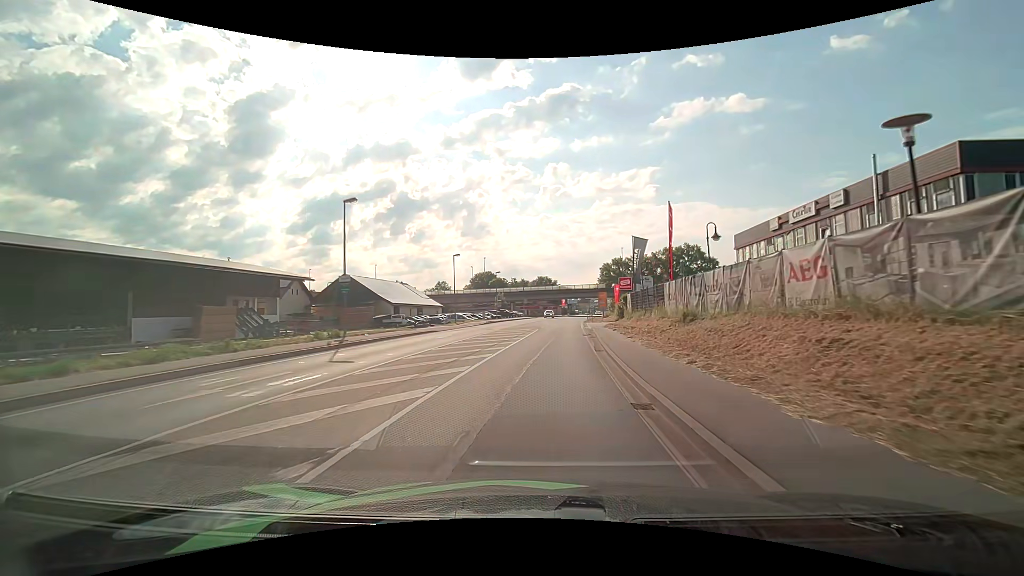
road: primary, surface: asphalt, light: Day
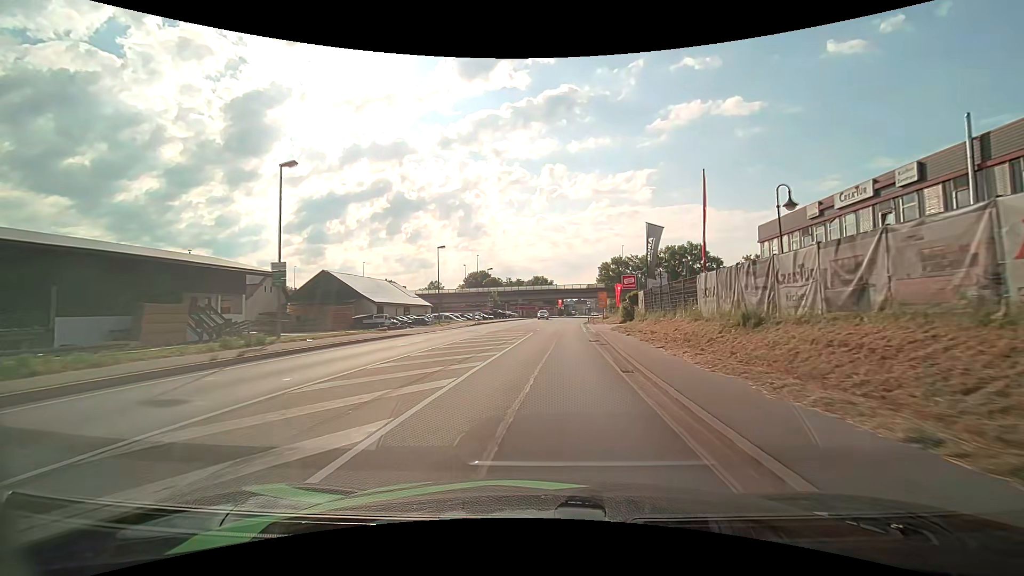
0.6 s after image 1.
(0.0, +7.0) m; +1°
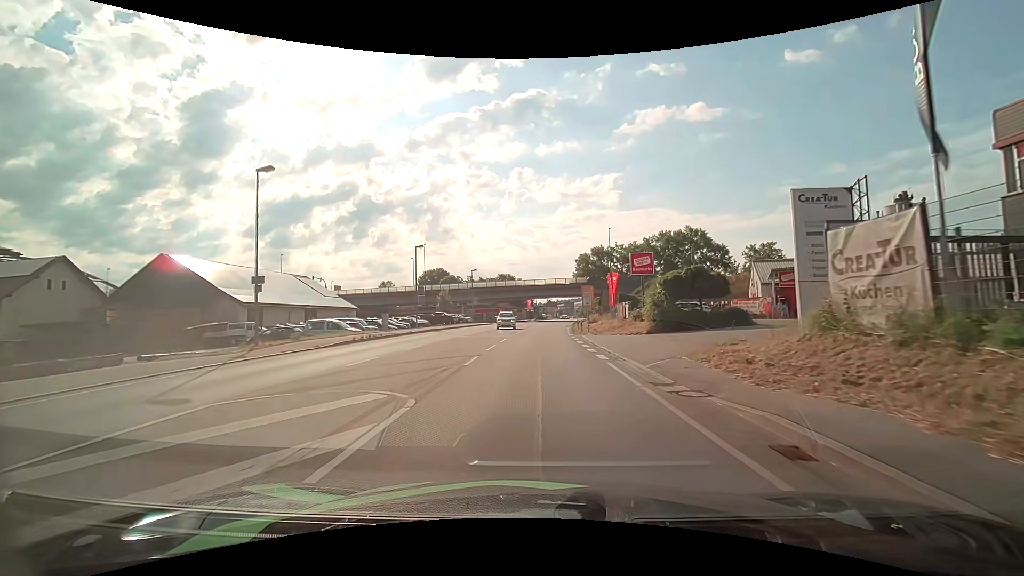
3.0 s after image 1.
(+0.8, +28.2) m; +3°
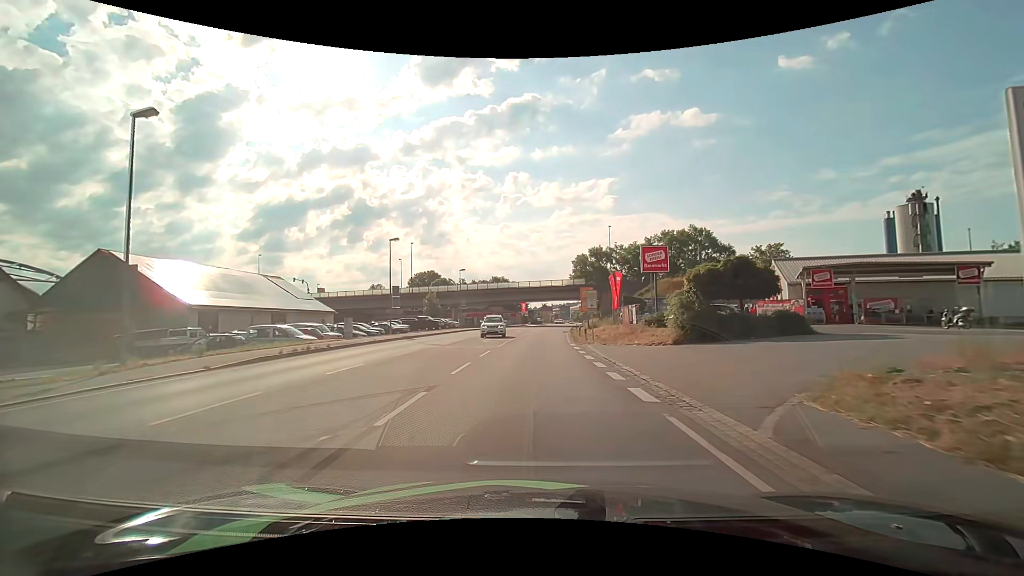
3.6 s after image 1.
(0.0, +6.8) m; 0°
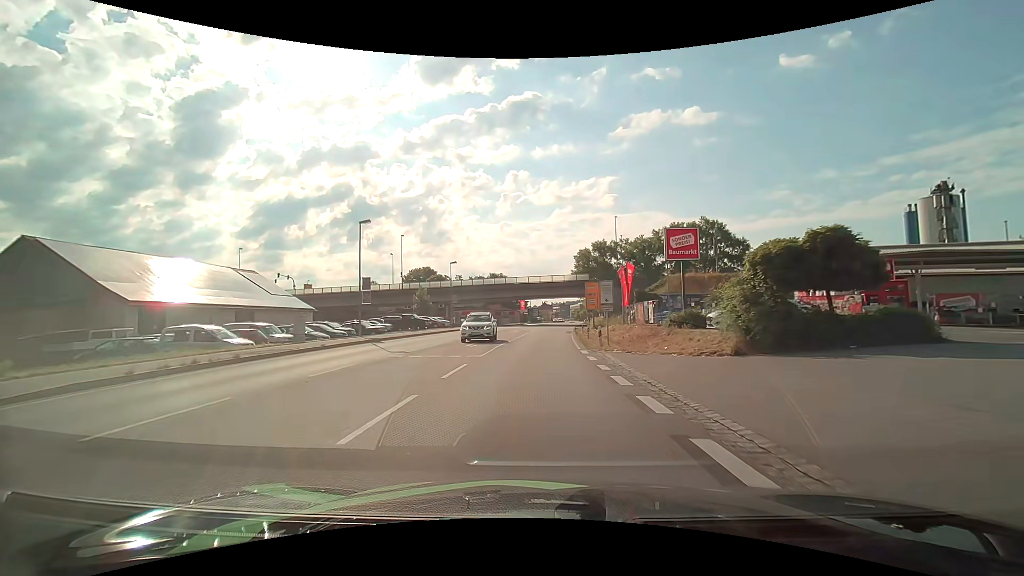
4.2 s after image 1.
(0.0, +7.1) m; 0°
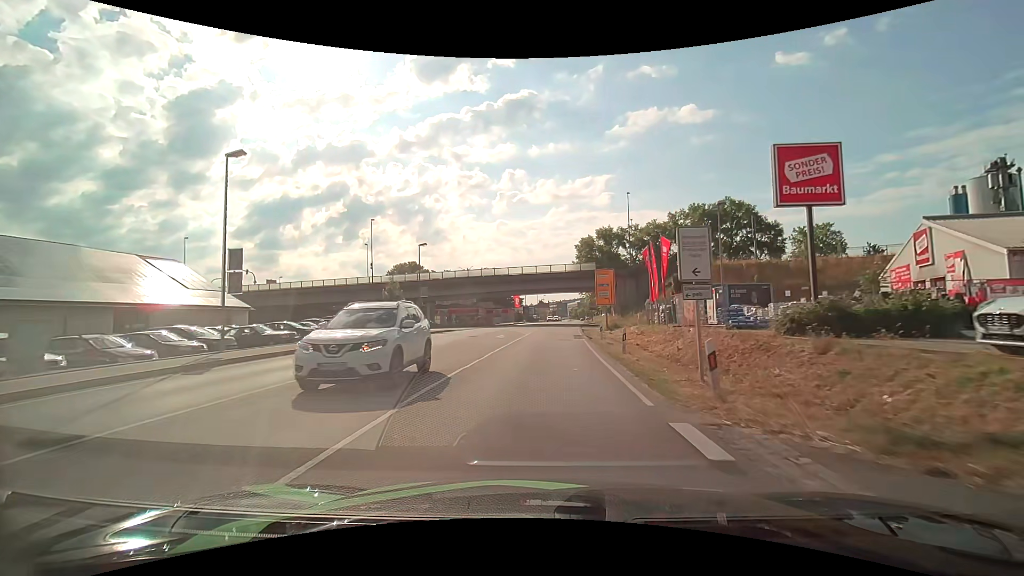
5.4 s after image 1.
(+0.1, +14.5) m; 0°
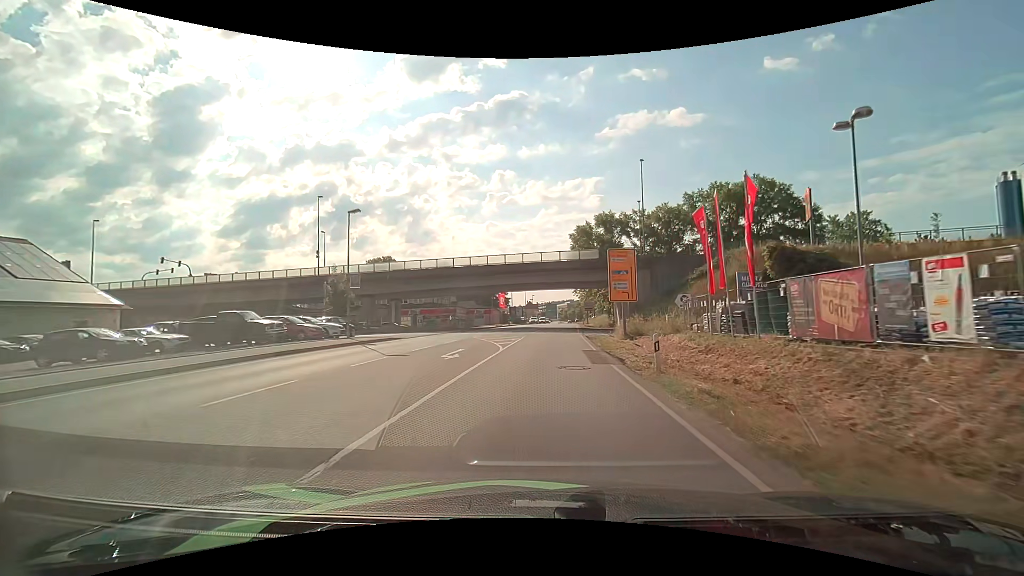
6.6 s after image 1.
(+0.2, +15.1) m; +1°
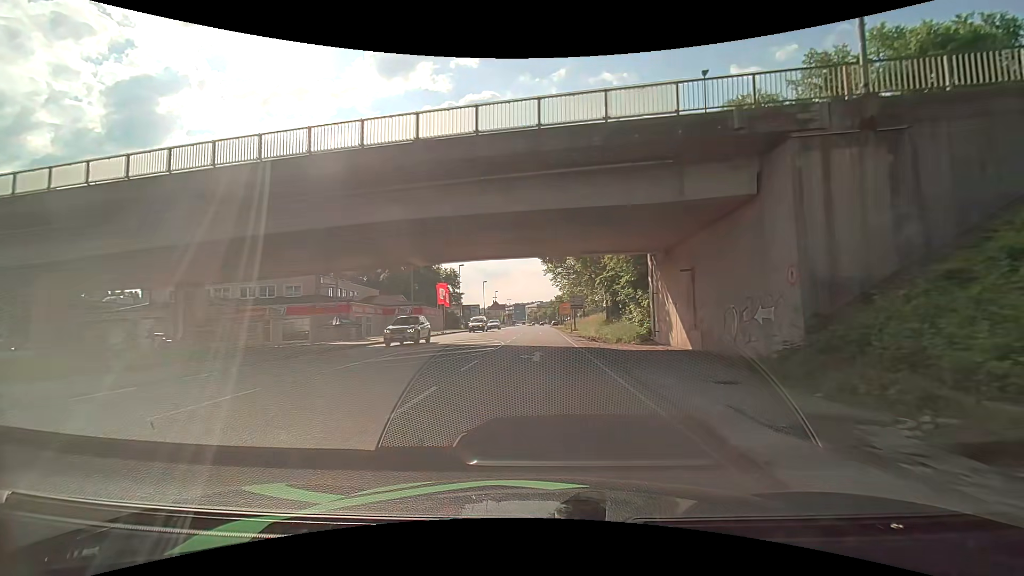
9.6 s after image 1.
(+1.3, +38.0) m; +4°
(0, +10) (0, +20) (0, +30) (0, +40) (0, +50) (0, +60) (0, +70) (0, +80) (0, +90) (0, +100) m
